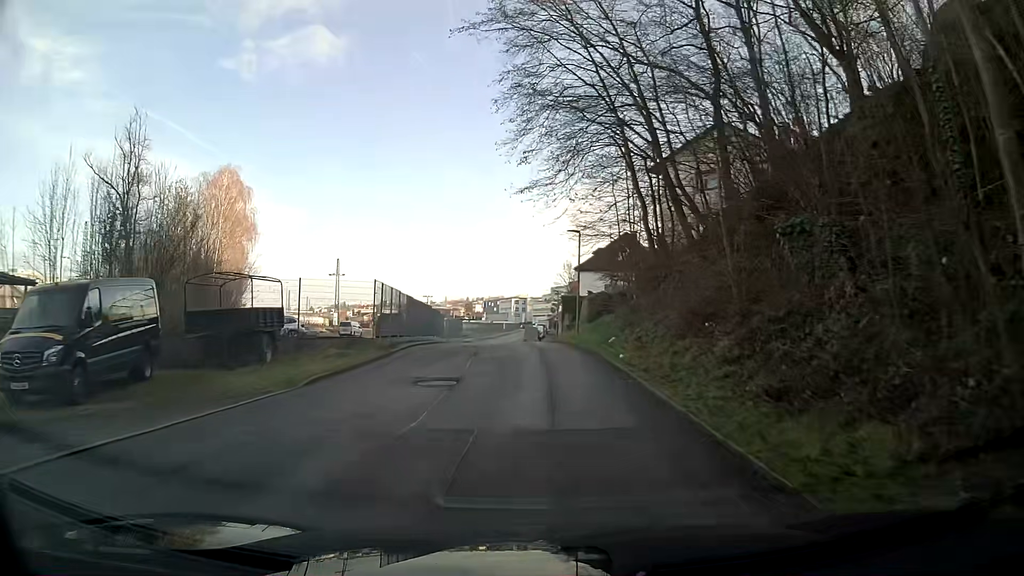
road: tertiary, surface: asphalt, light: Day
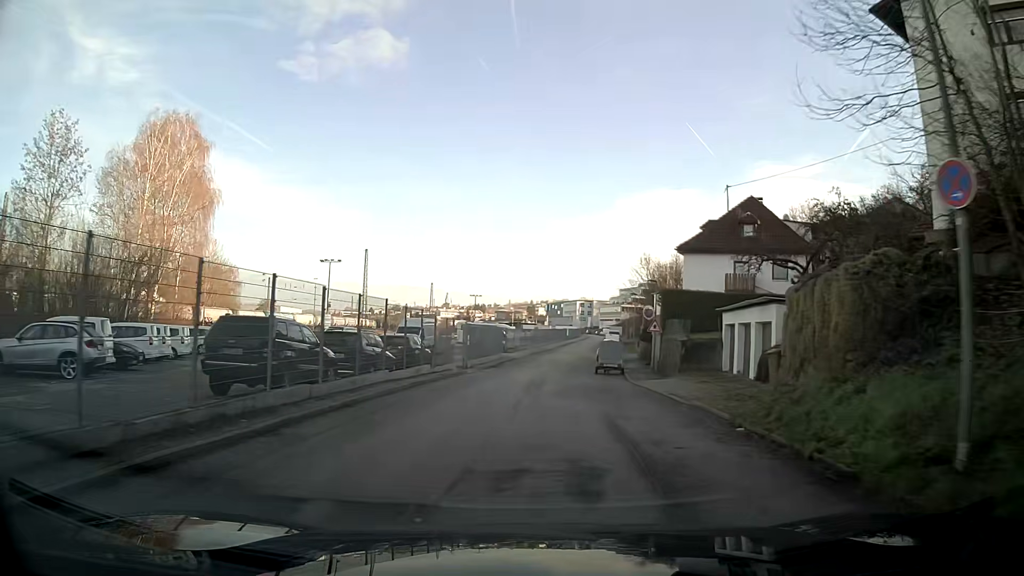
(-0.7, +25.9) m; -5°
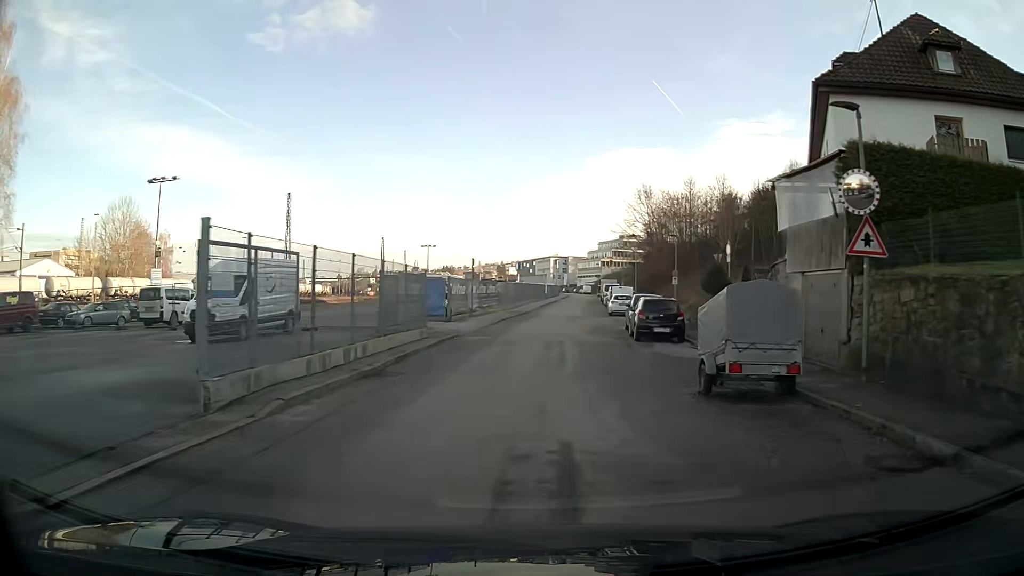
(+0.4, +26.7) m; +3°
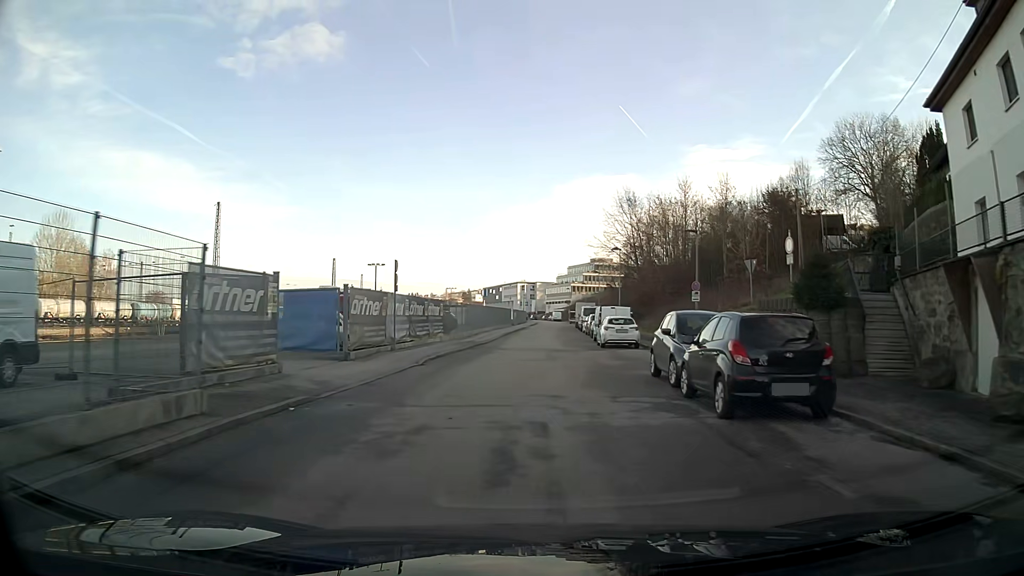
(+0.3, +13.6) m; +2°
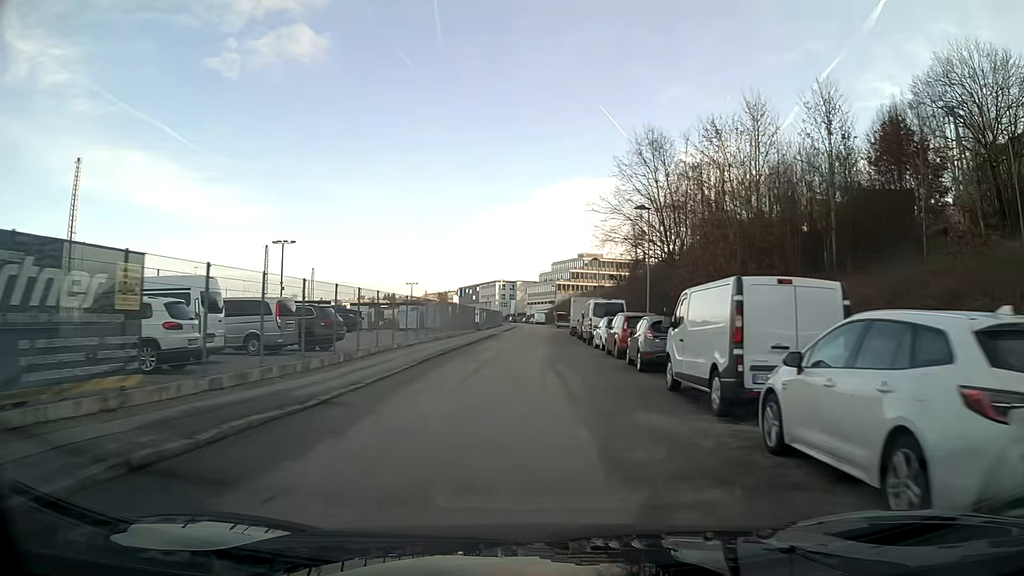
(+0.5, +26.9) m; +1°
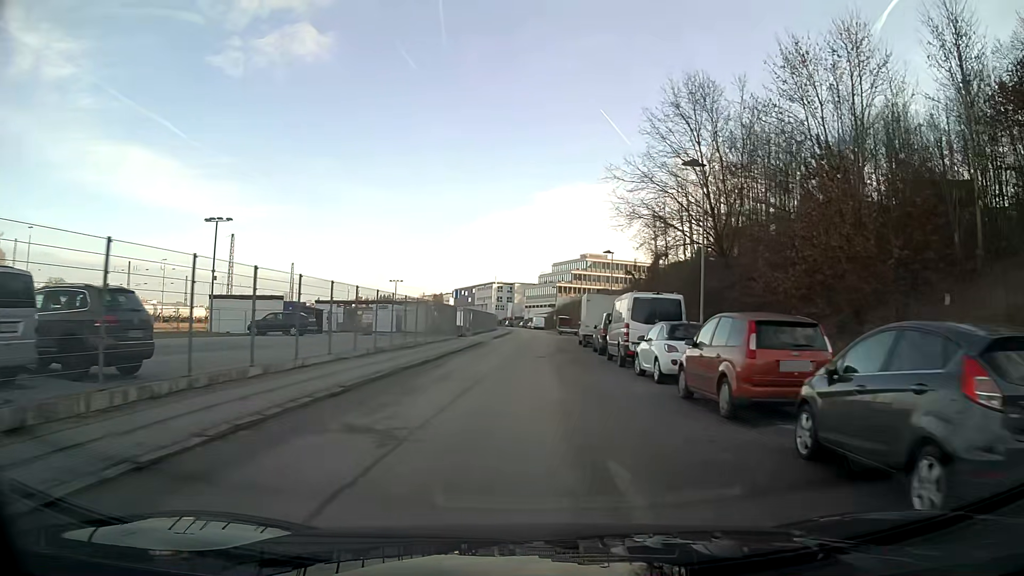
(0.0, +13.4) m; +1°
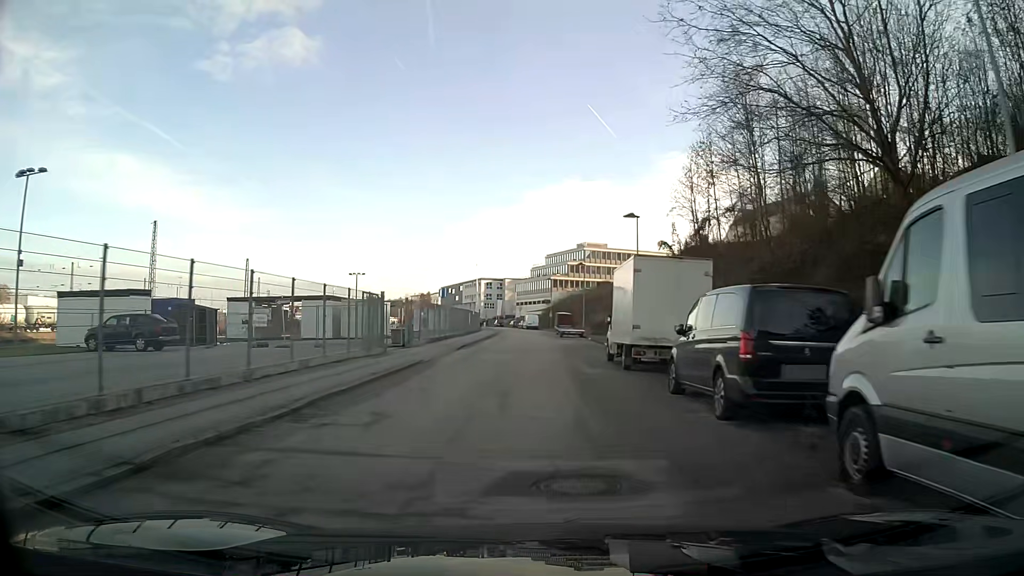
(+0.1, +20.2) m; 0°
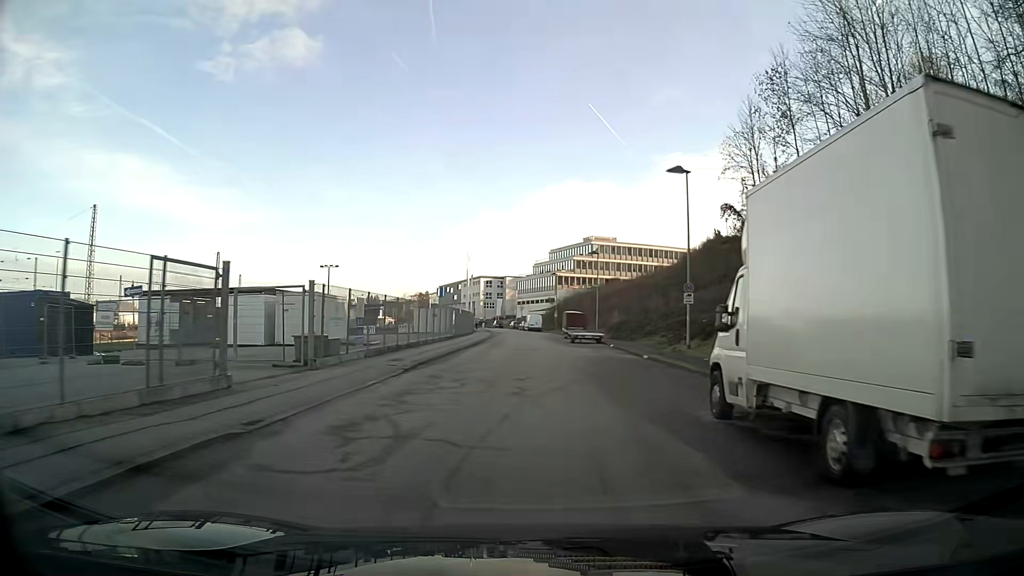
(0.0, +13.6) m; 0°
